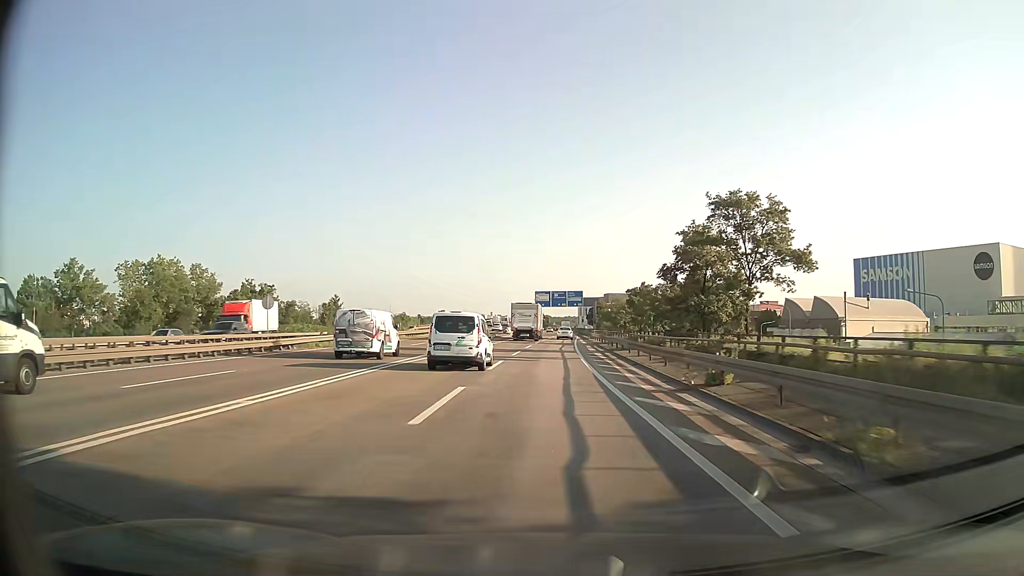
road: motorway_link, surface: asphalt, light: Day
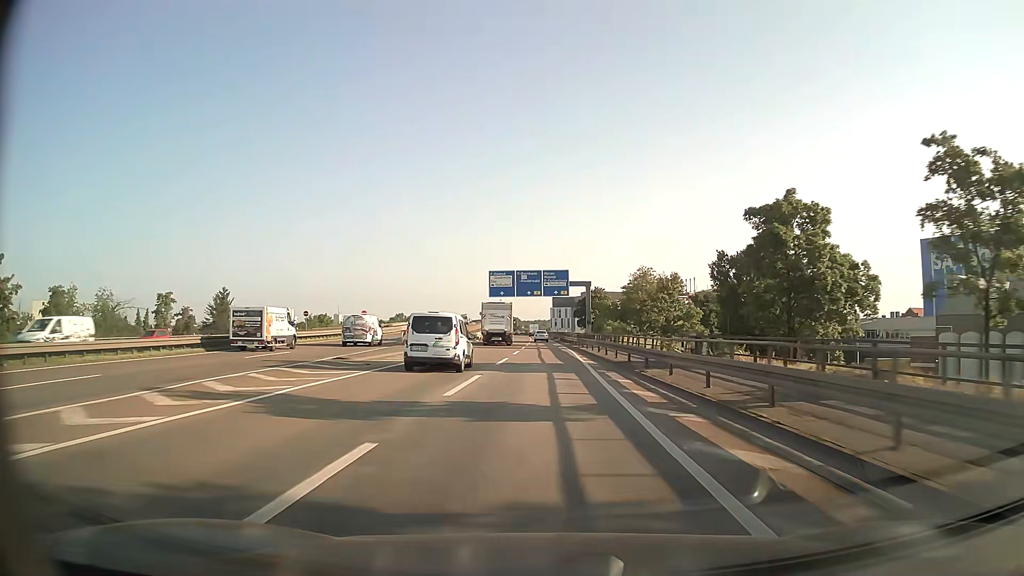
(+1.2, +56.7) m; +3°
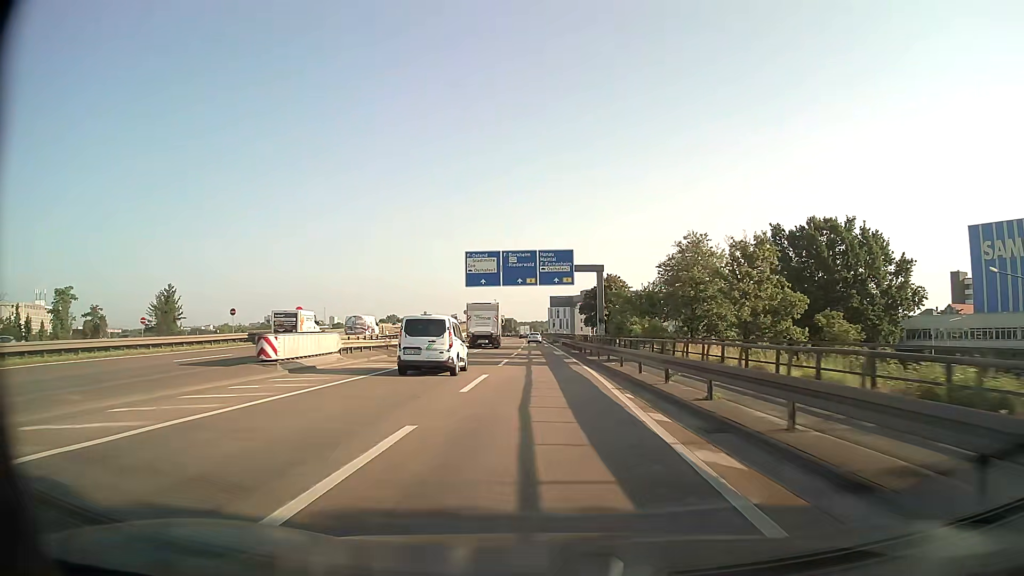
(0.0, +22.3) m; 0°
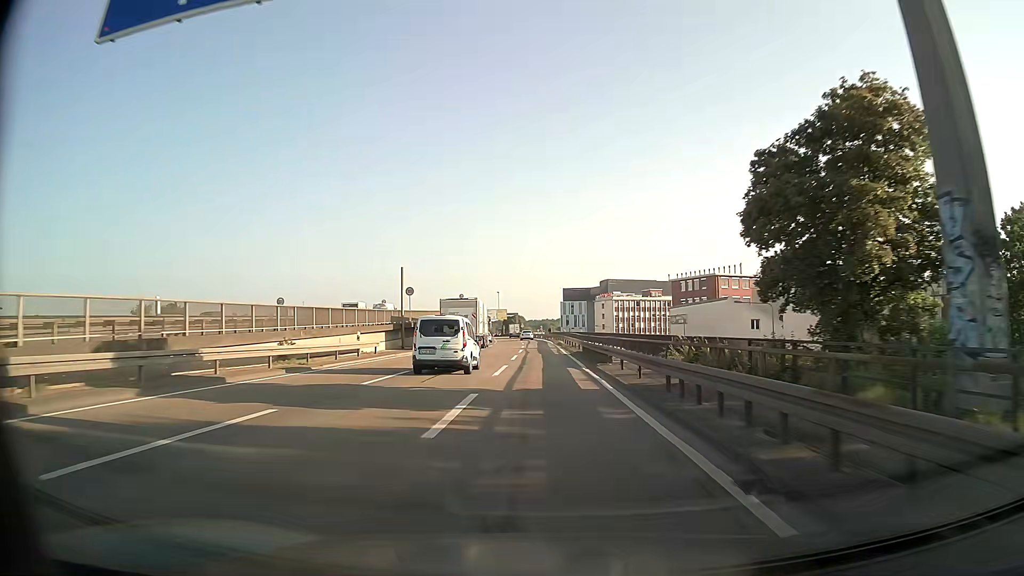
(-0.7, +54.7) m; -1°
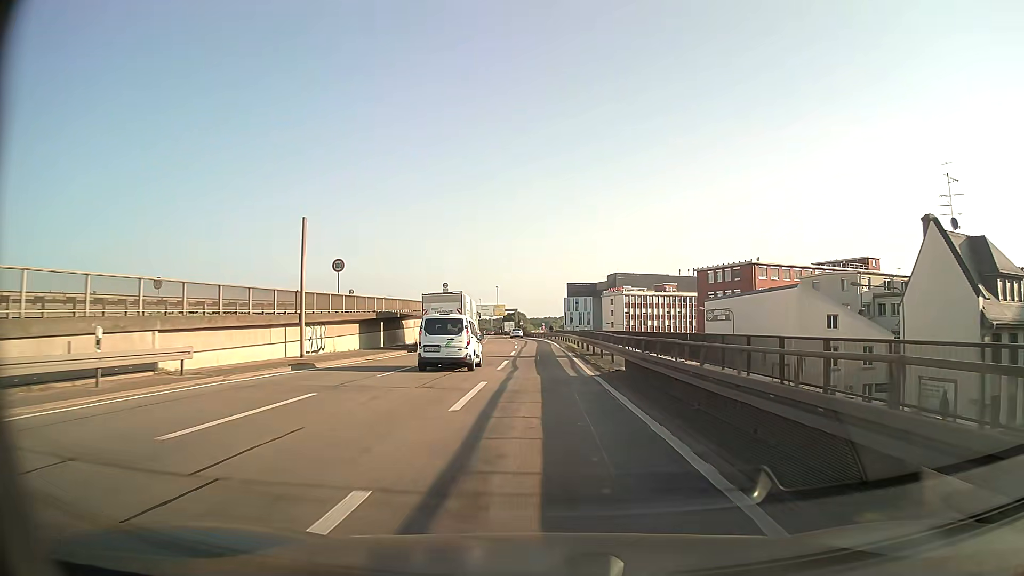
(0.0, +21.5) m; 0°
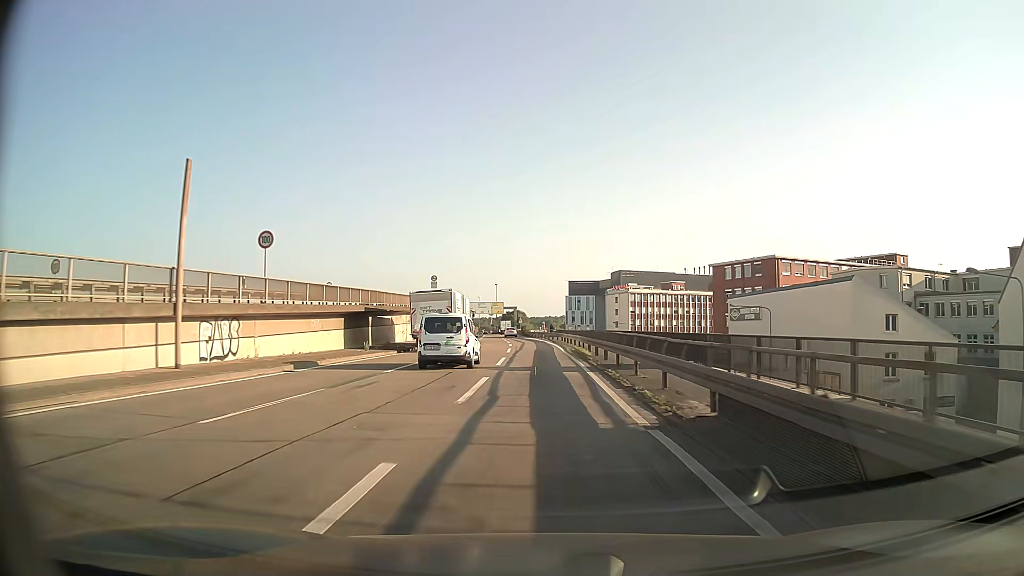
(-0.1, +10.6) m; 0°
